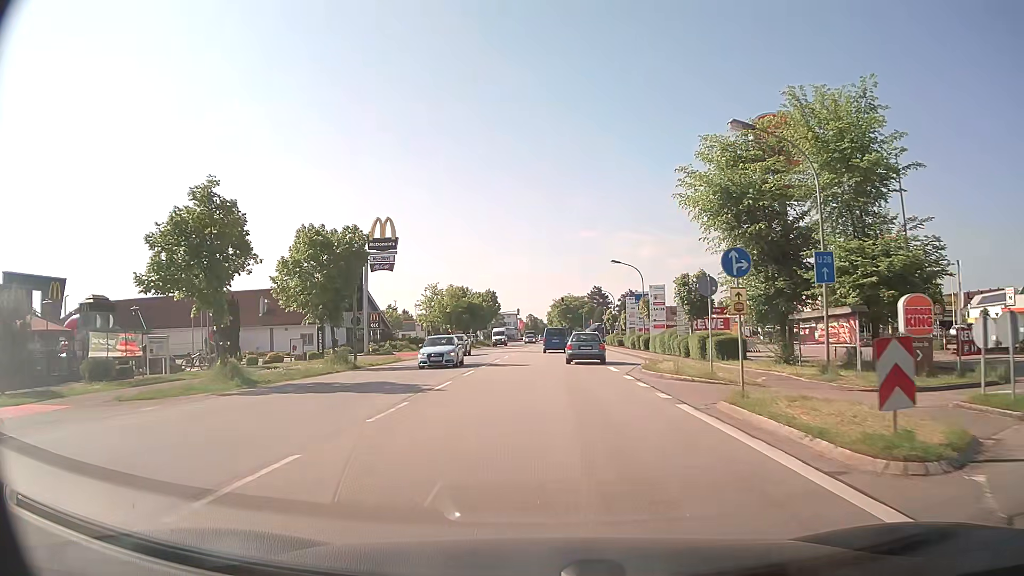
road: secondary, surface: asphalt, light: Day
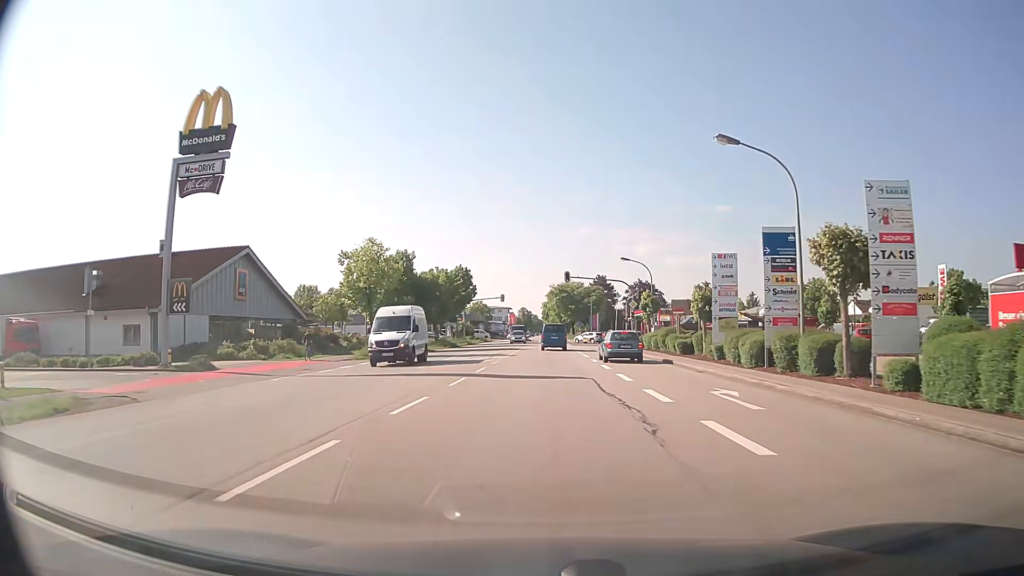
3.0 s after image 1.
(+0.2, +35.6) m; +1°
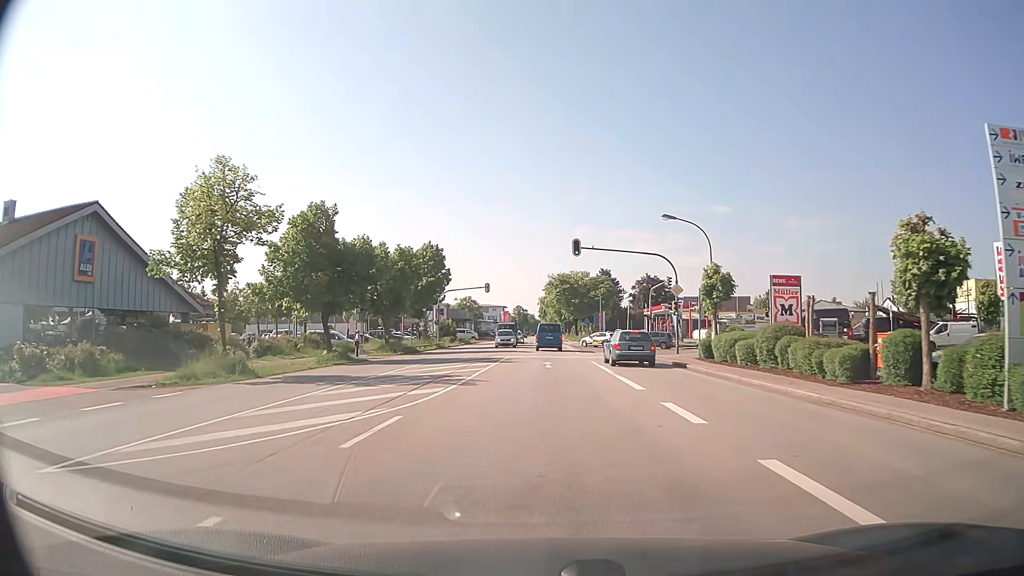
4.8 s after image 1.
(+0.1, +21.3) m; 0°
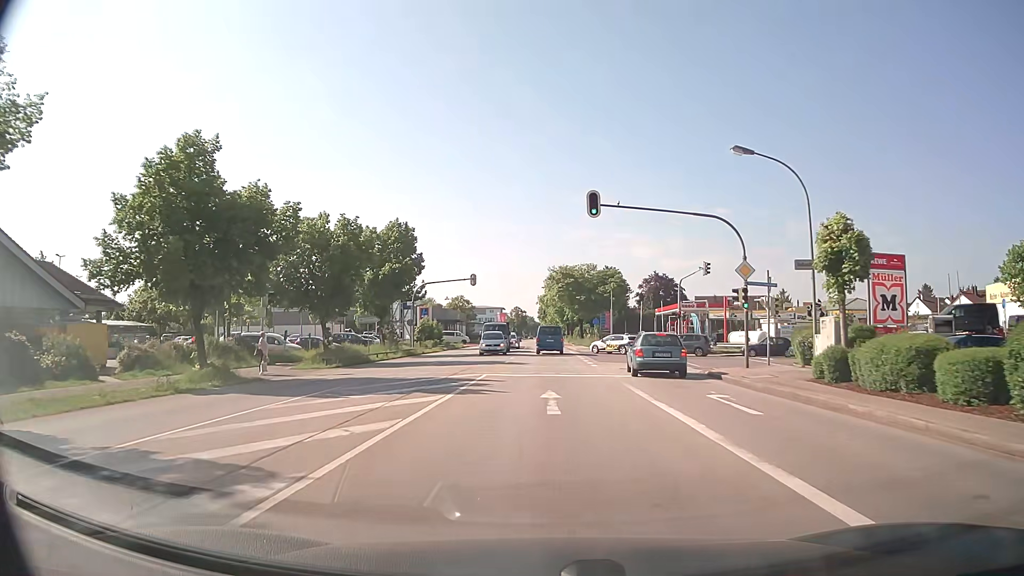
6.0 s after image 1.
(0.0, +14.2) m; 0°
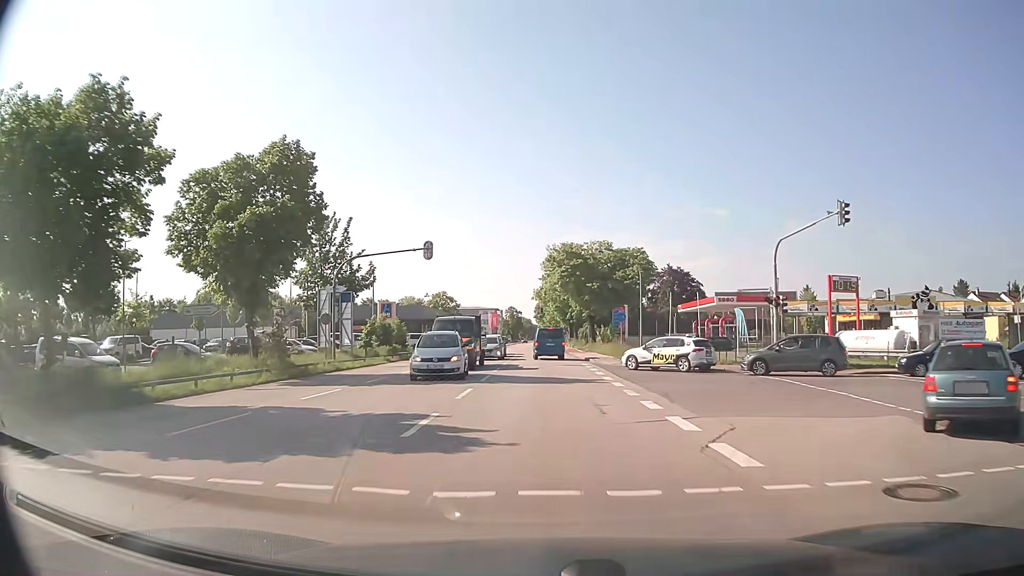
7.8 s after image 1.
(0.0, +22.3) m; 0°
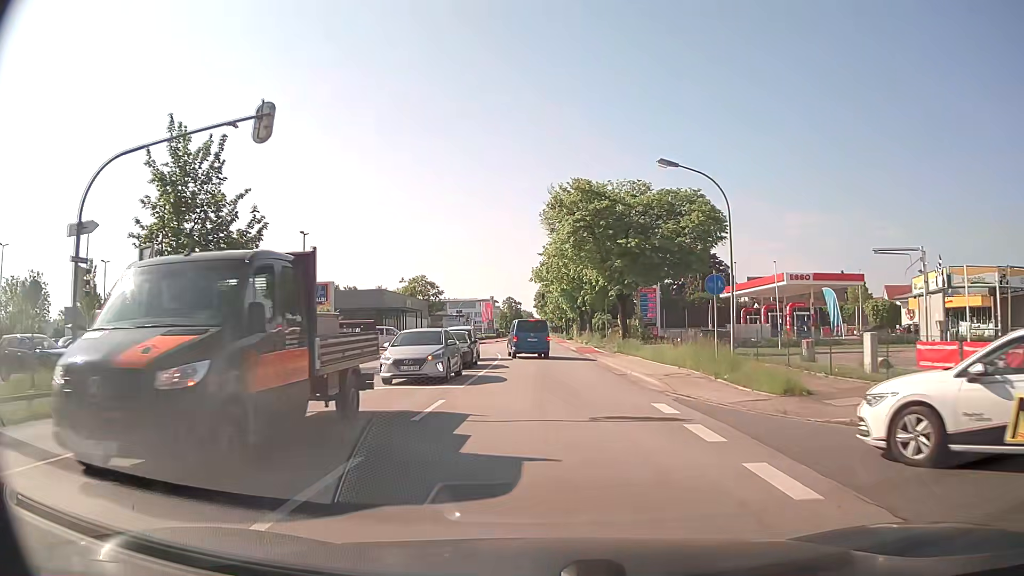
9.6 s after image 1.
(0.0, +22.7) m; 0°
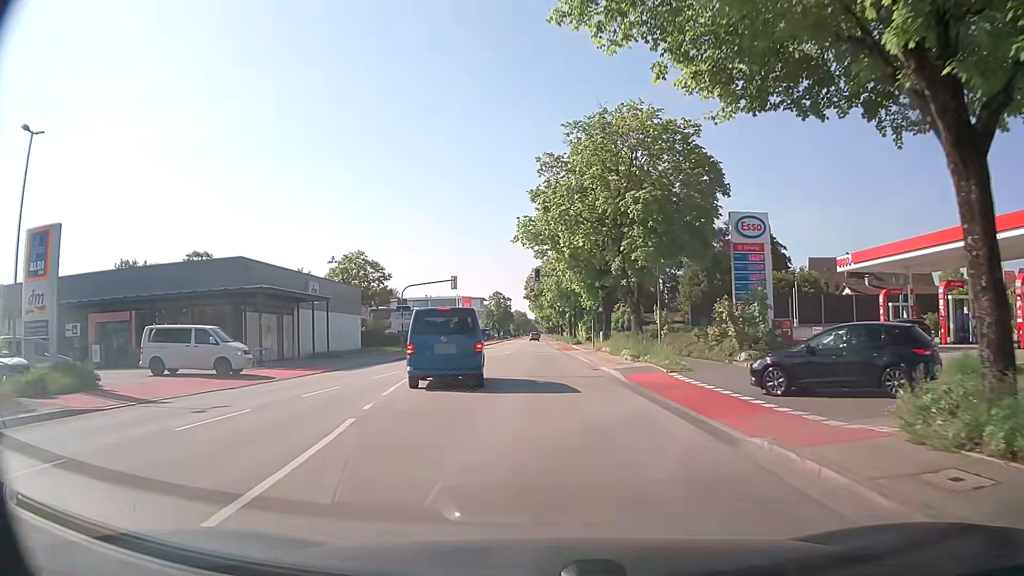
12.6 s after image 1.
(-0.1, +31.9) m; 0°
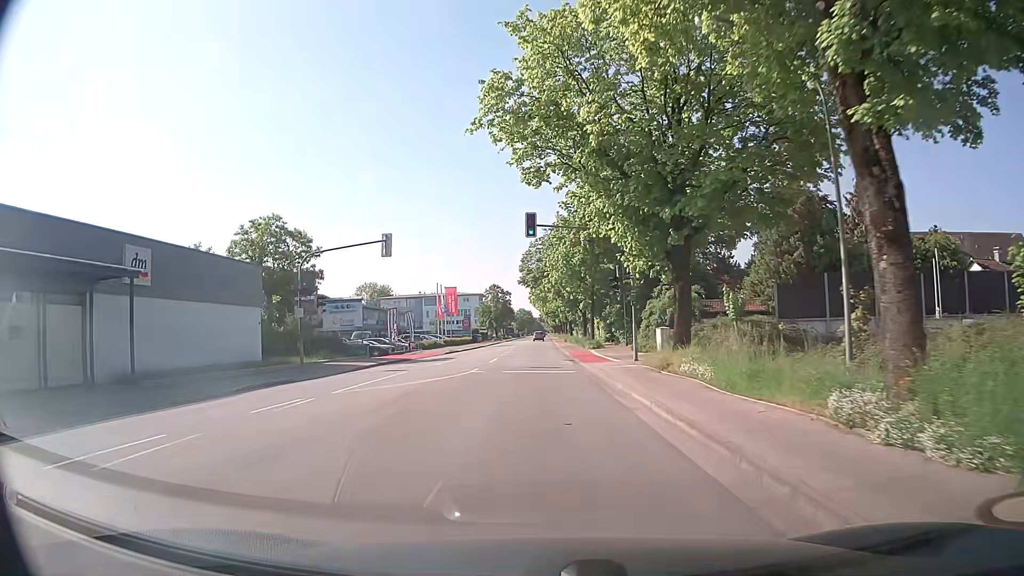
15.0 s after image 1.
(+0.3, +22.6) m; 0°
(0, +10) (0, +20) (-1, +30) (-1, +40) (-1, +50) (-1, +60) (-1, +70) (-1, +80) (-1, +90) (-1, +100) m
